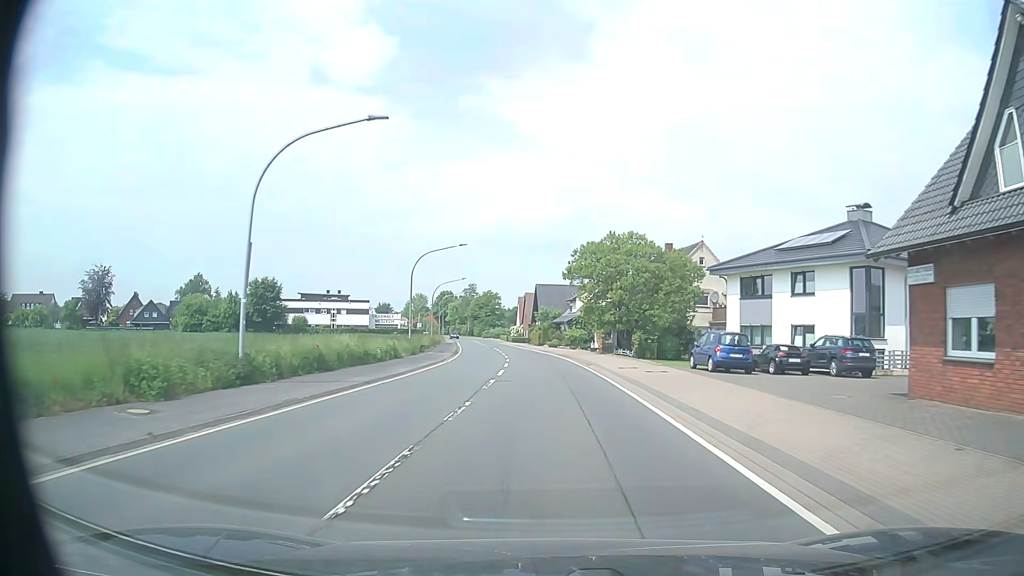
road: primary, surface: asphalt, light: Day
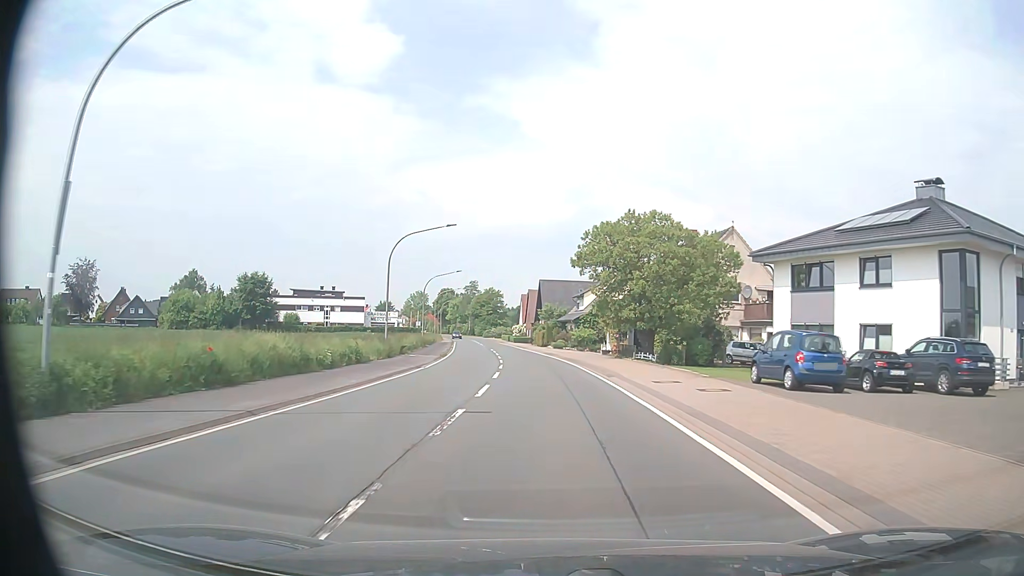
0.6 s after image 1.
(0.0, +8.1) m; 0°
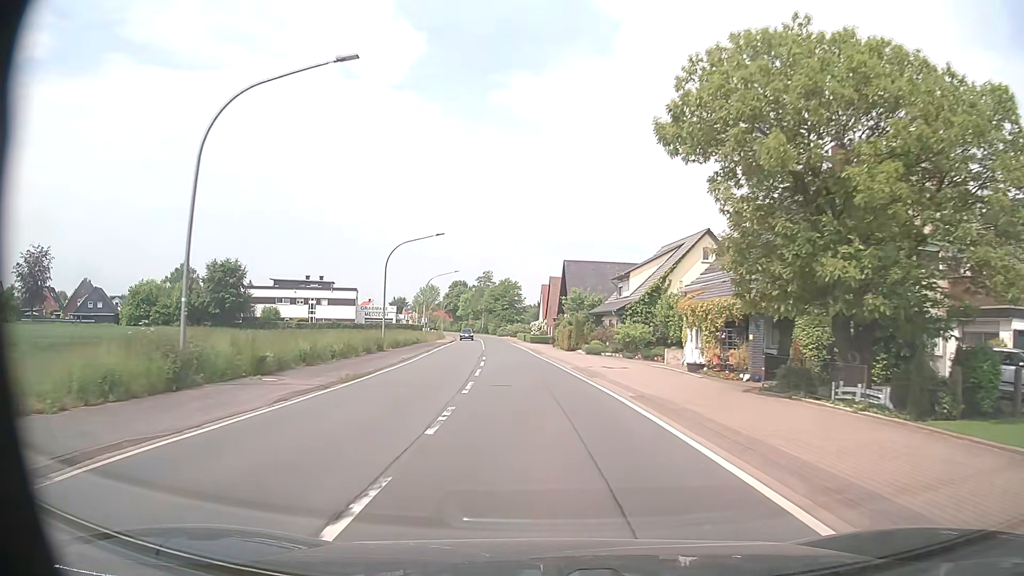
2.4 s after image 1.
(-0.4, +24.2) m; -2°
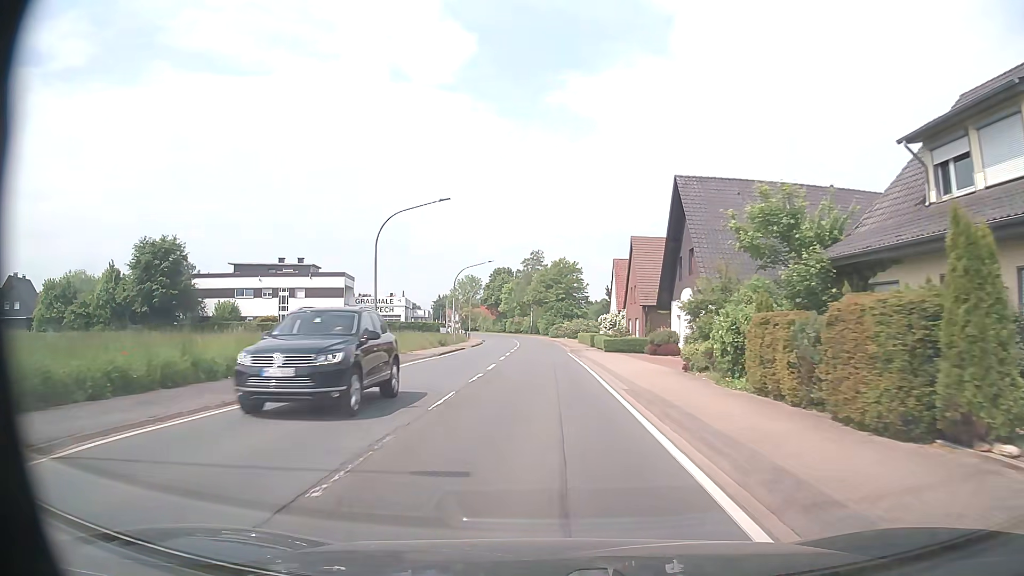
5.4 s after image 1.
(-1.8, +40.4) m; -5°
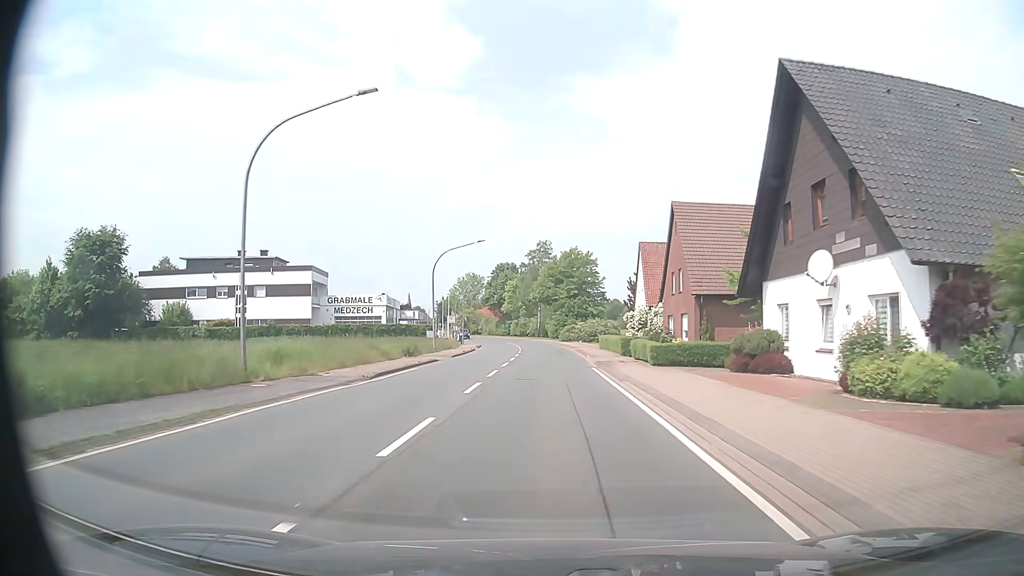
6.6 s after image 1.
(-0.2, +16.2) m; -1°
